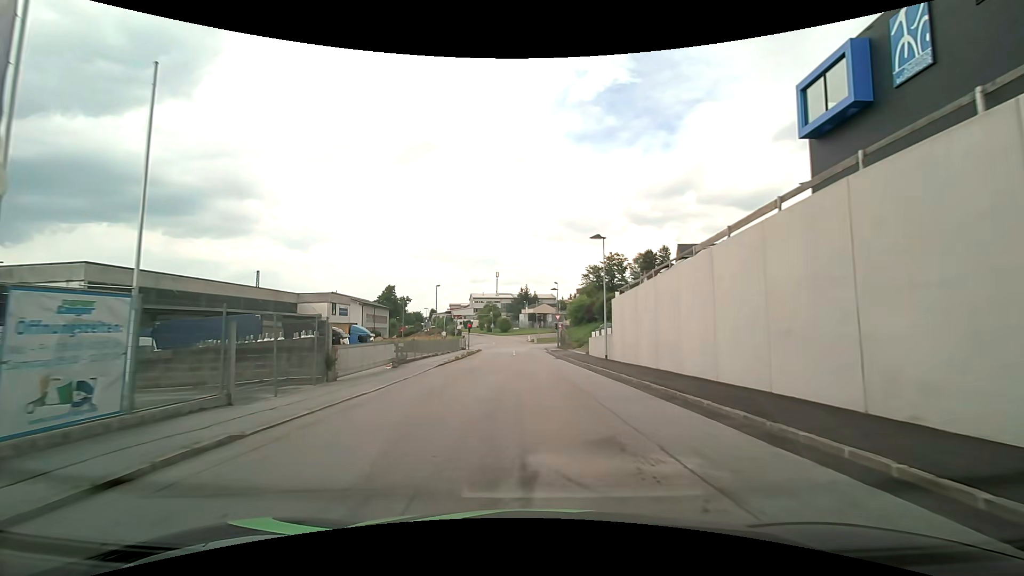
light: Day
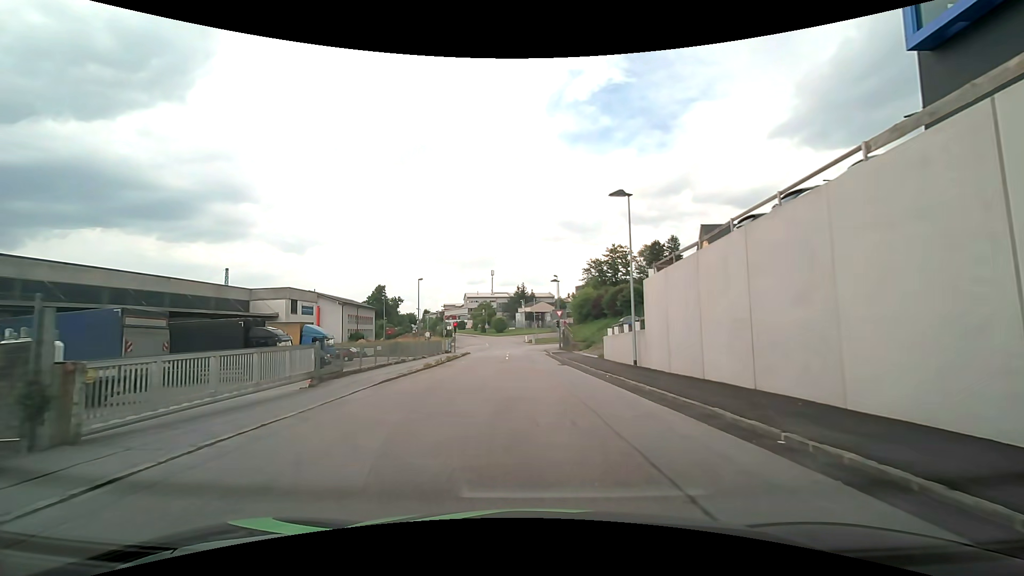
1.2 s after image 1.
(+0.1, +9.6) m; +1°
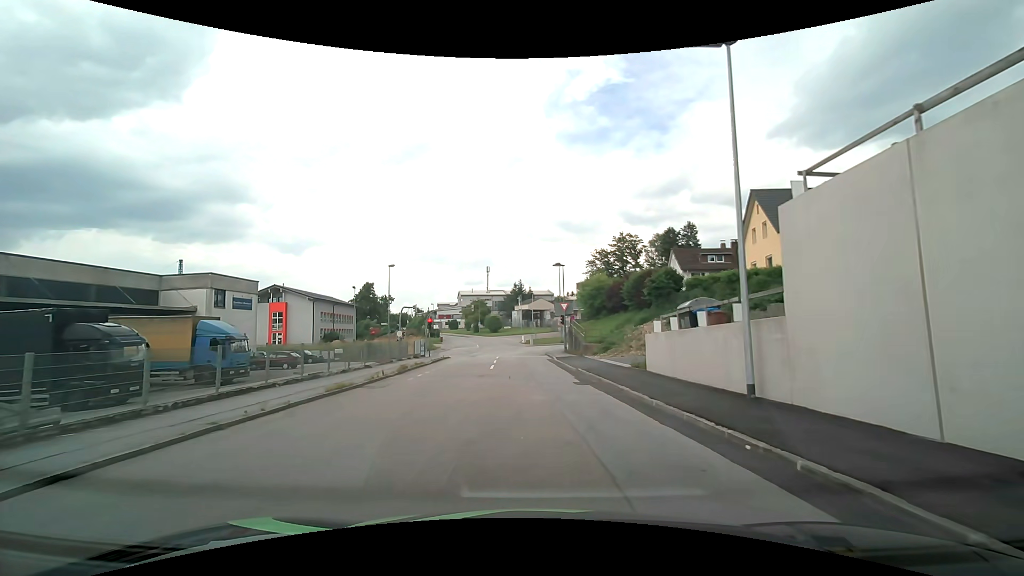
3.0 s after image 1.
(+0.1, +12.2) m; +1°
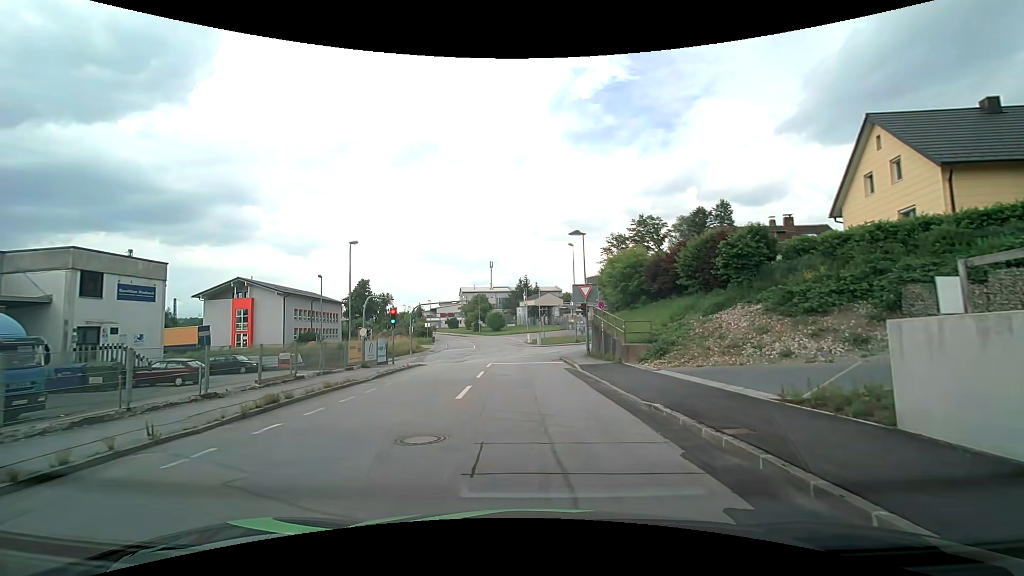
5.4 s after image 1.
(-0.1, +12.6) m; -1°
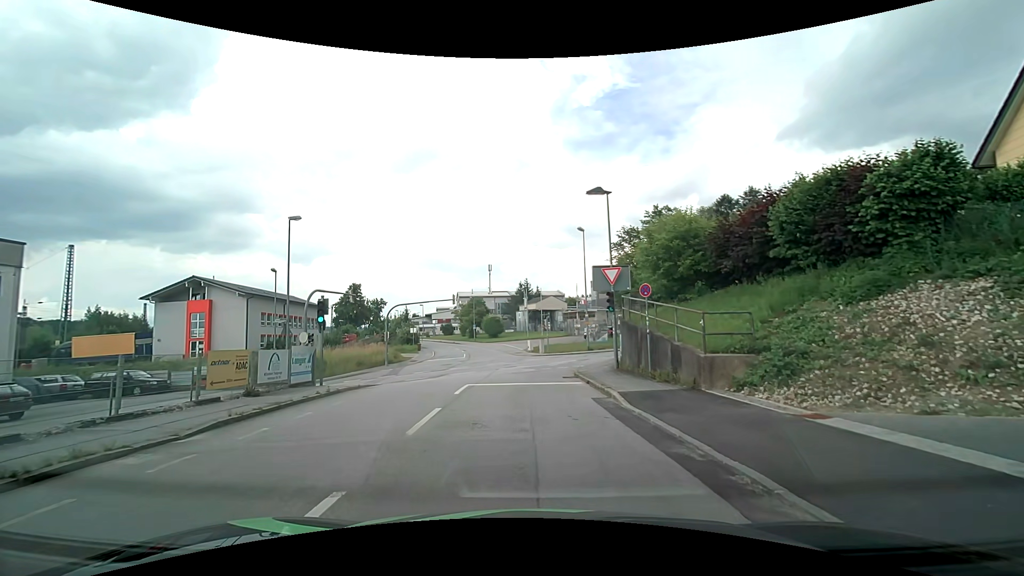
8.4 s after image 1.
(0.0, +9.9) m; +1°
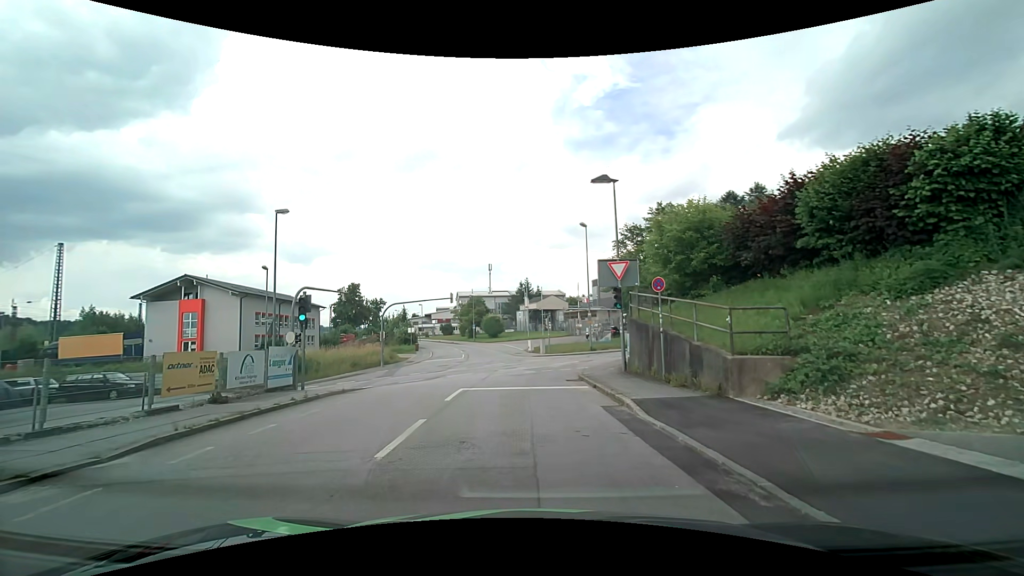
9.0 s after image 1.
(0.0, +1.6) m; -1°
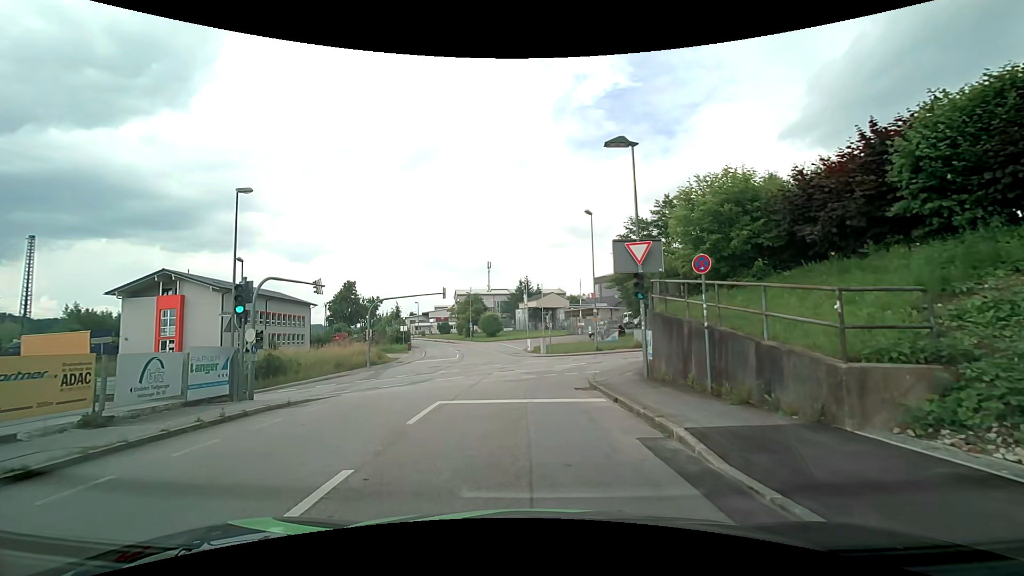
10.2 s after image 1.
(0.0, +3.8) m; 0°
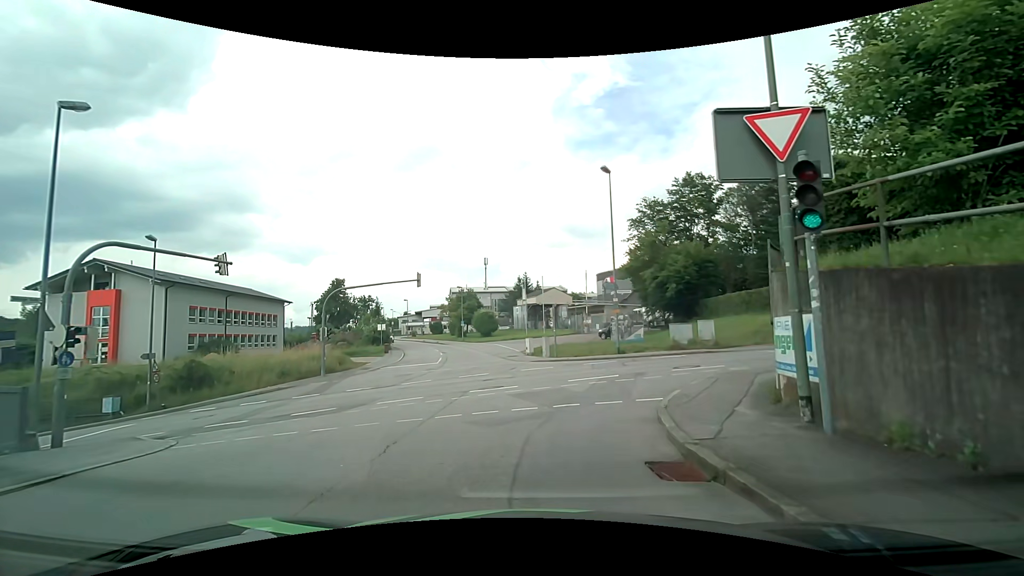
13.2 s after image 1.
(+0.1, +9.1) m; +1°
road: residential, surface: asphalt
